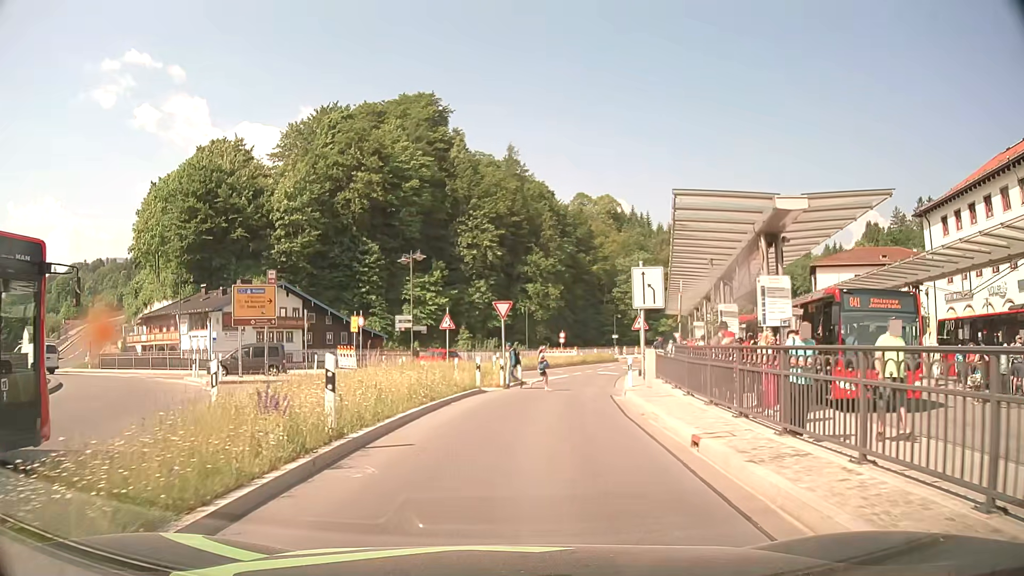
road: primary_link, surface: asphalt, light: Day
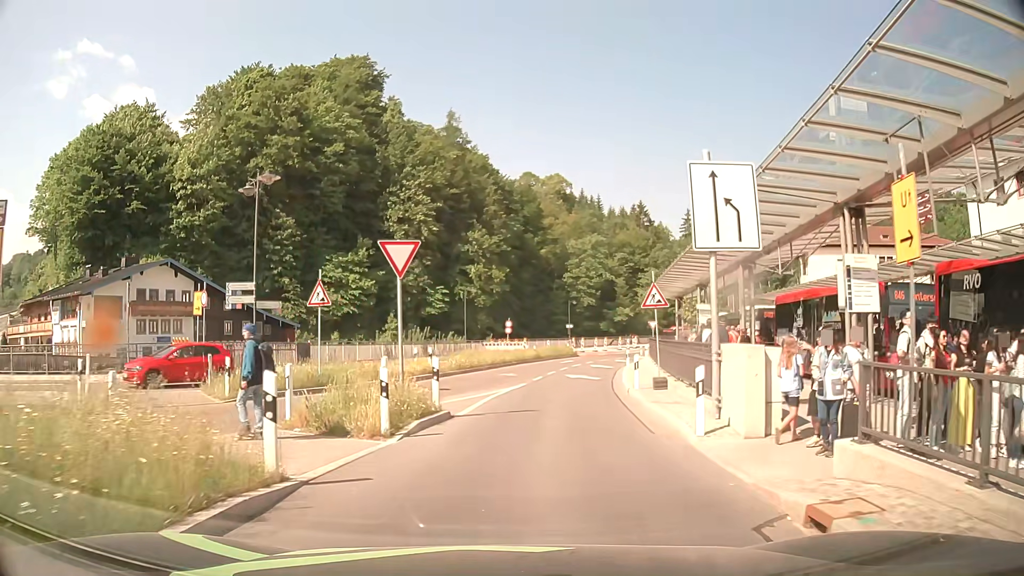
(+0.6, +15.3) m; +5°
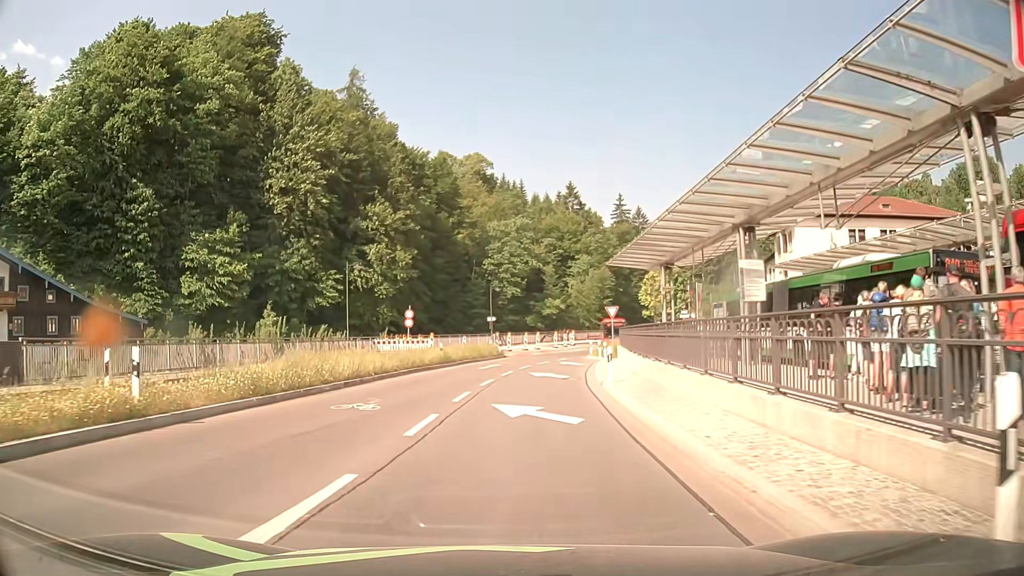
(+1.2, +18.6) m; +6°
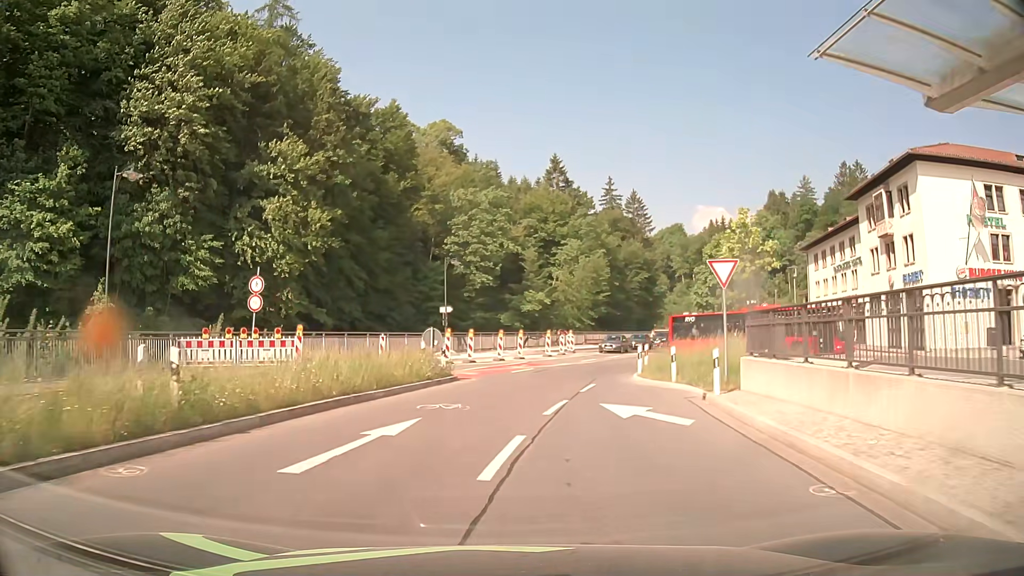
(+0.7, +27.2) m; +3°
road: primary
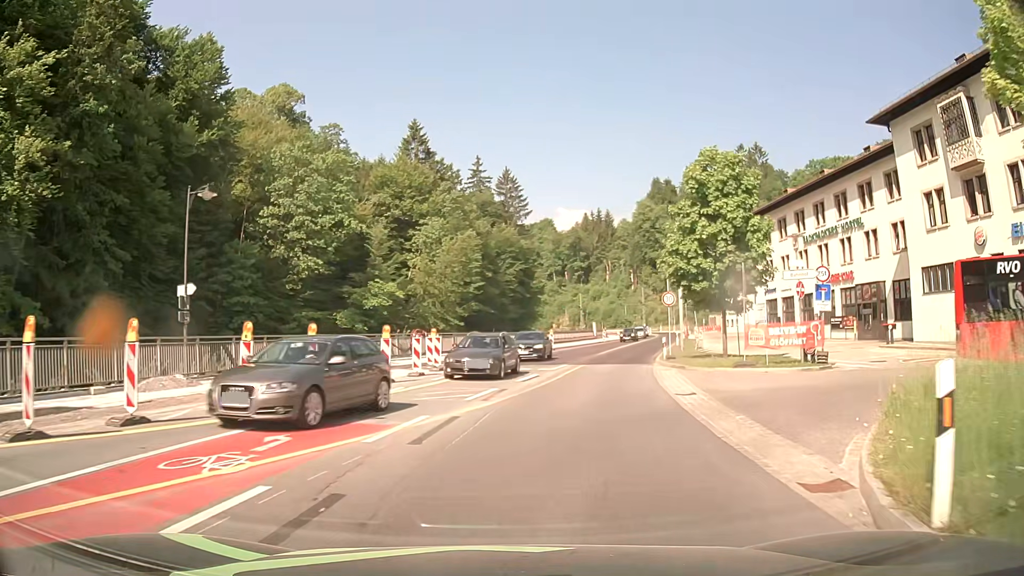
(+1.8, +23.8) m; +12°
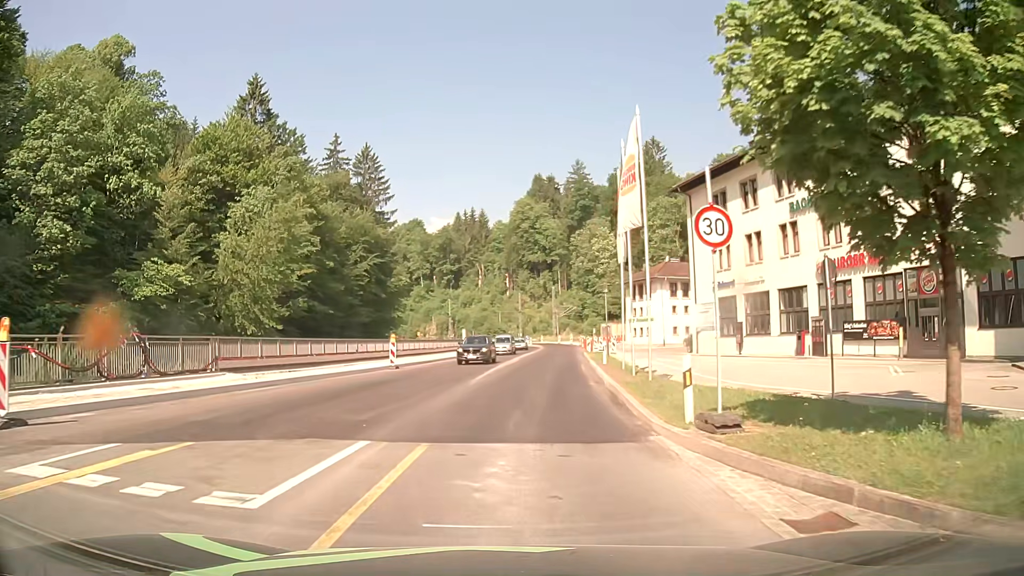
(+2.4, +20.9) m; +11°
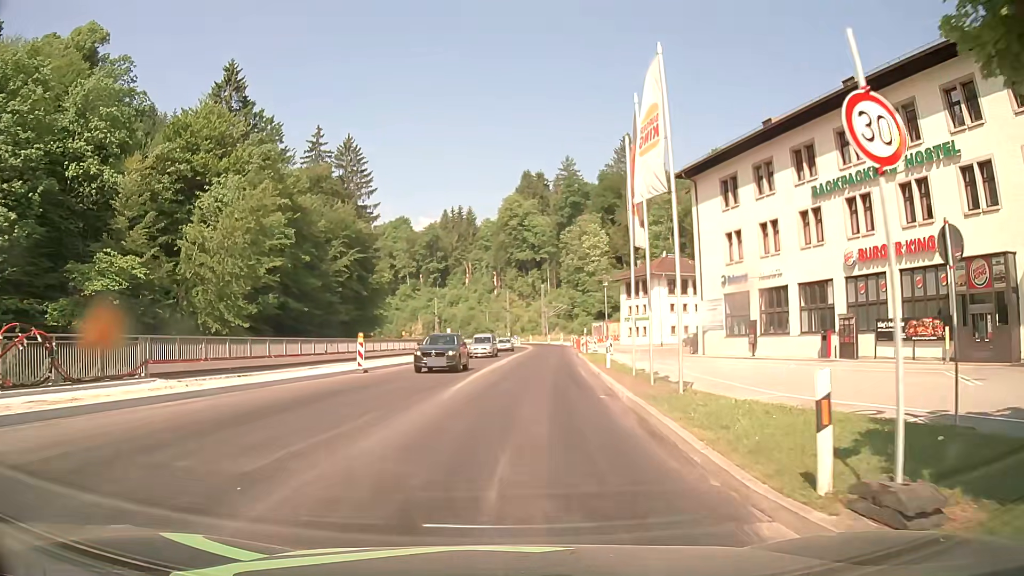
(0.0, +4.7) m; +1°
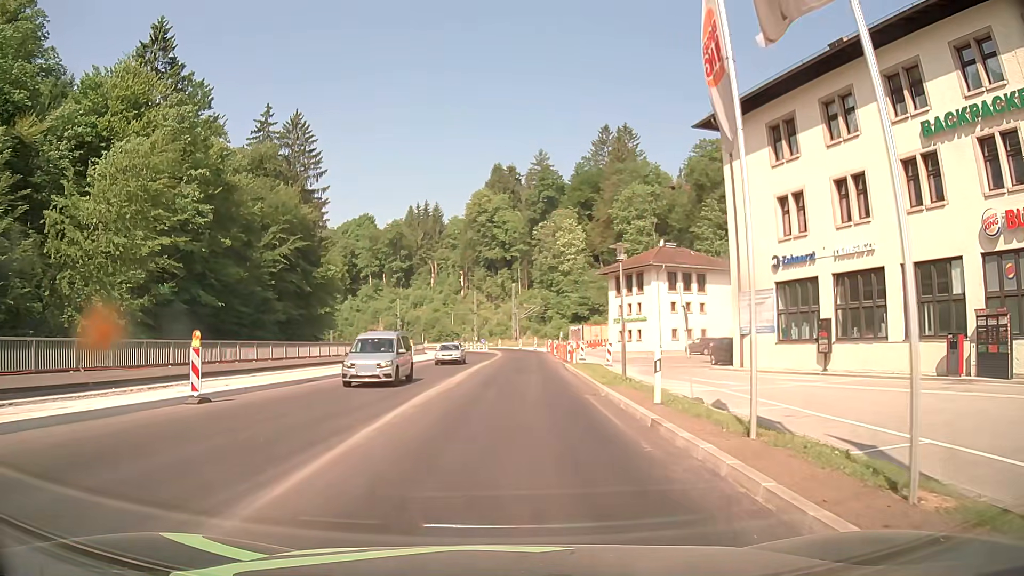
(+0.3, +13.1) m; +2°
(0, +10) (0, +20) (+1, +30) (+1, +40) (+1, +50) (+2, +60) (+2, +70) (+2, +80) (+1, +90) (0, +100) m
